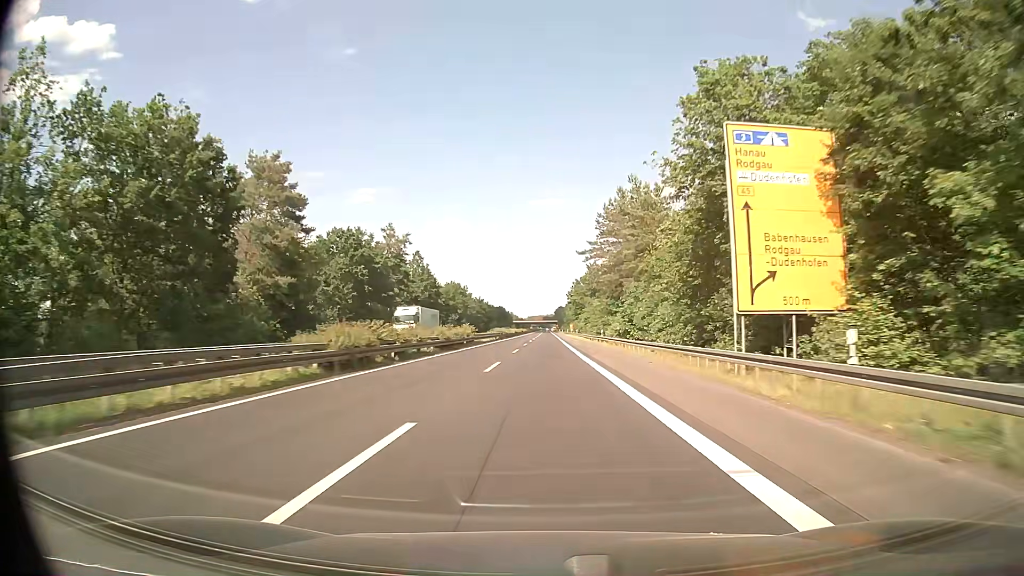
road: trunk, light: Day
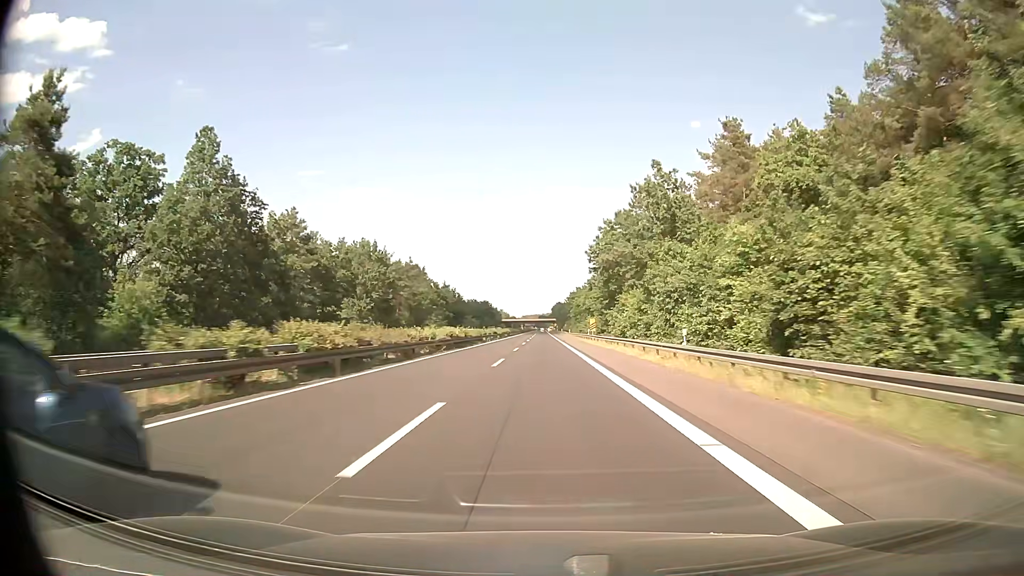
(+0.3, +87.1) m; +1°
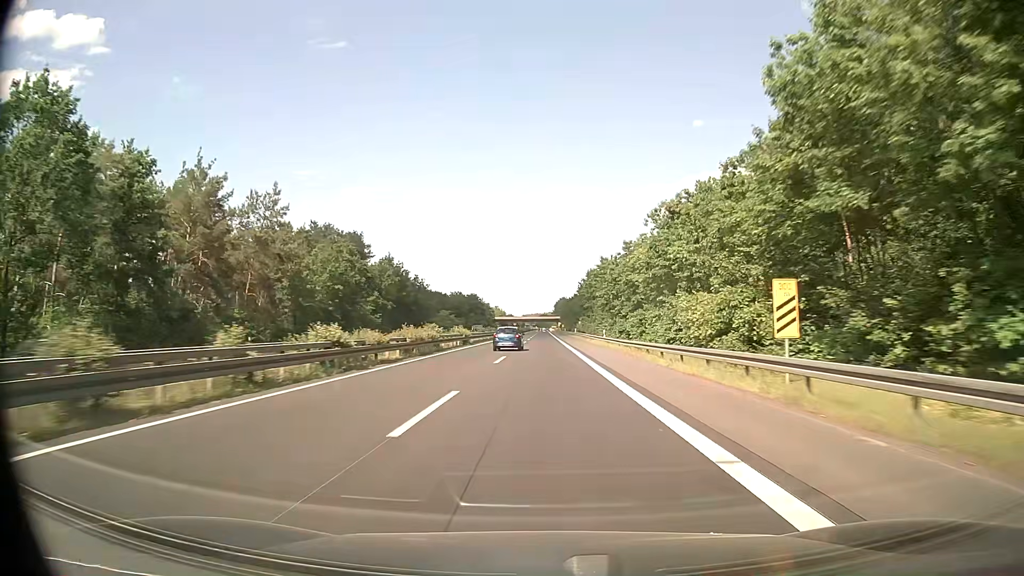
(-0.3, +69.6) m; 0°
(0, +10) (0, +20) (0, +30) (0, +40) (0, +50) (0, +60) (0, +70) (0, +80) (0, +90) (0, +100) m
